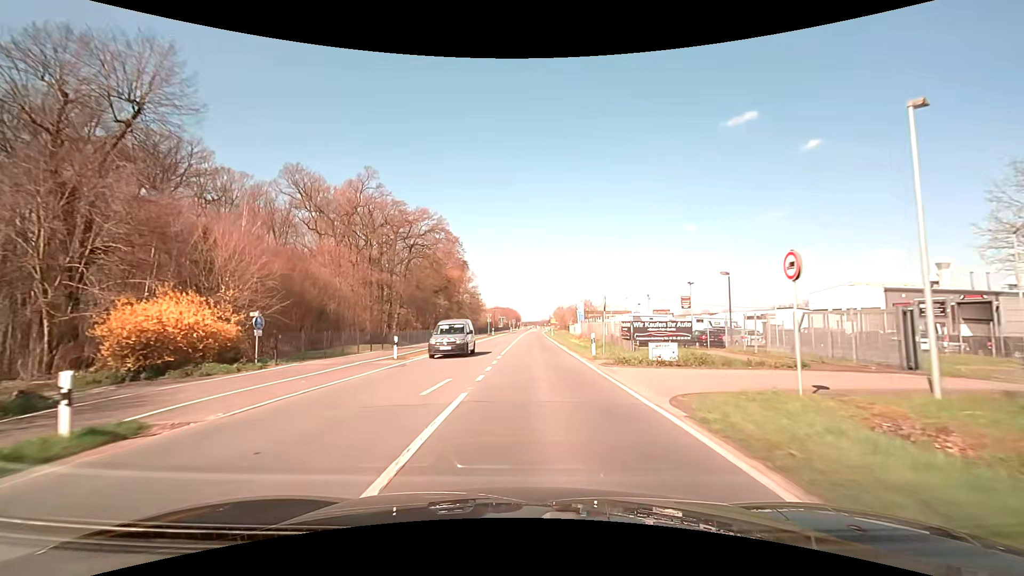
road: secondary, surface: asphalt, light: Day
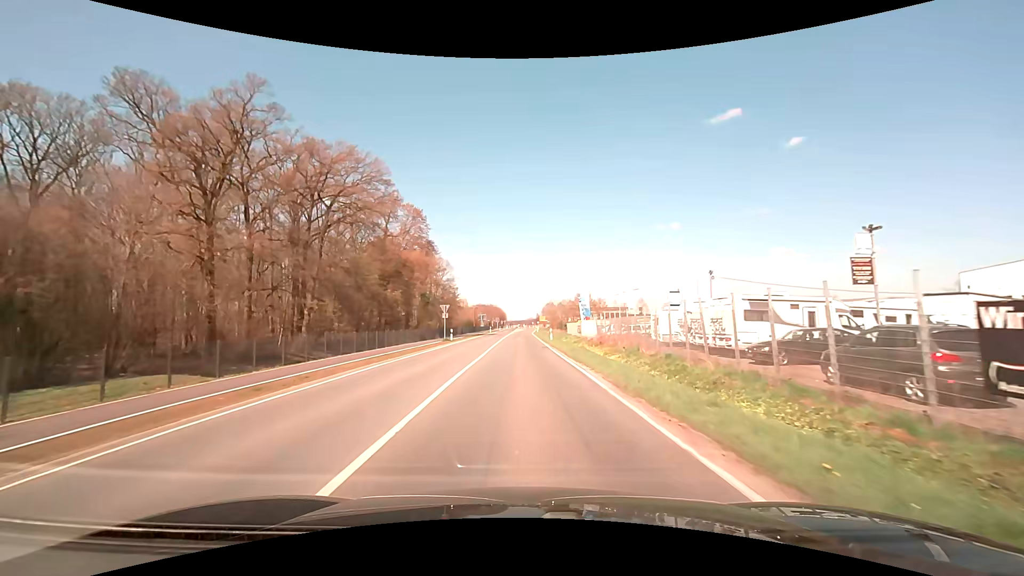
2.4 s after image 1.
(+0.6, +31.2) m; +2°
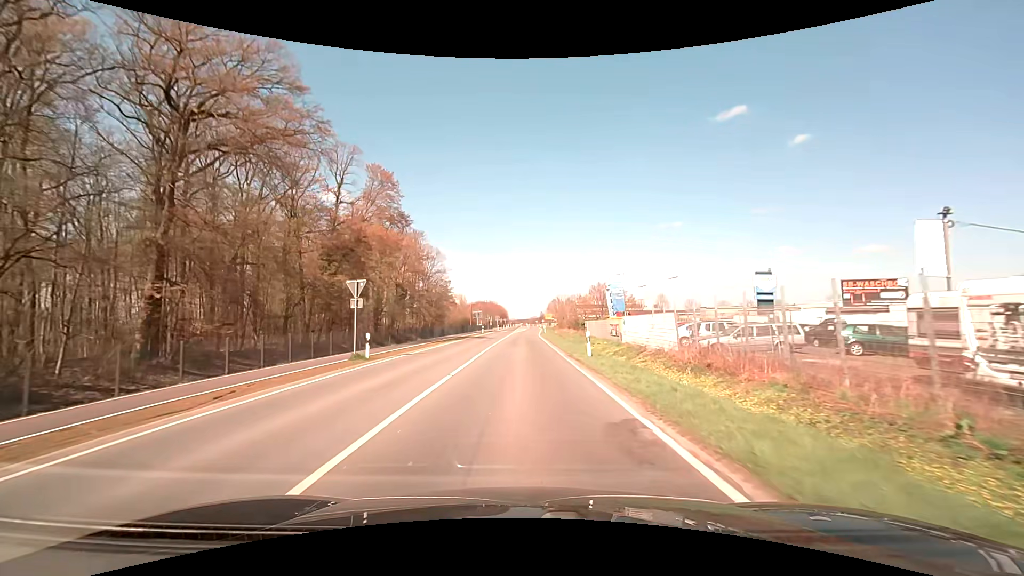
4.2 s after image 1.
(0.0, +24.9) m; 0°
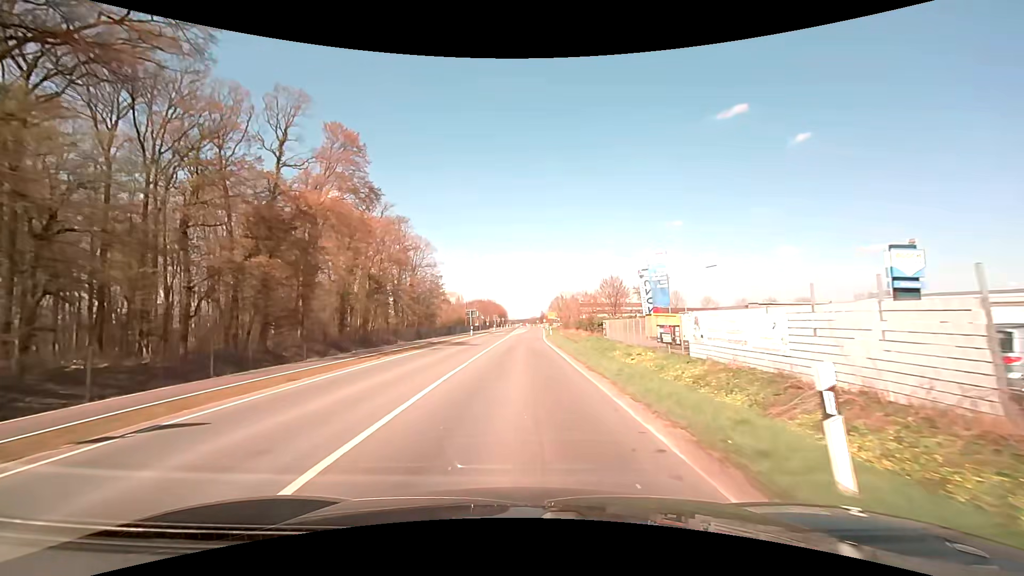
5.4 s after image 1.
(0.0, +16.1) m; 0°
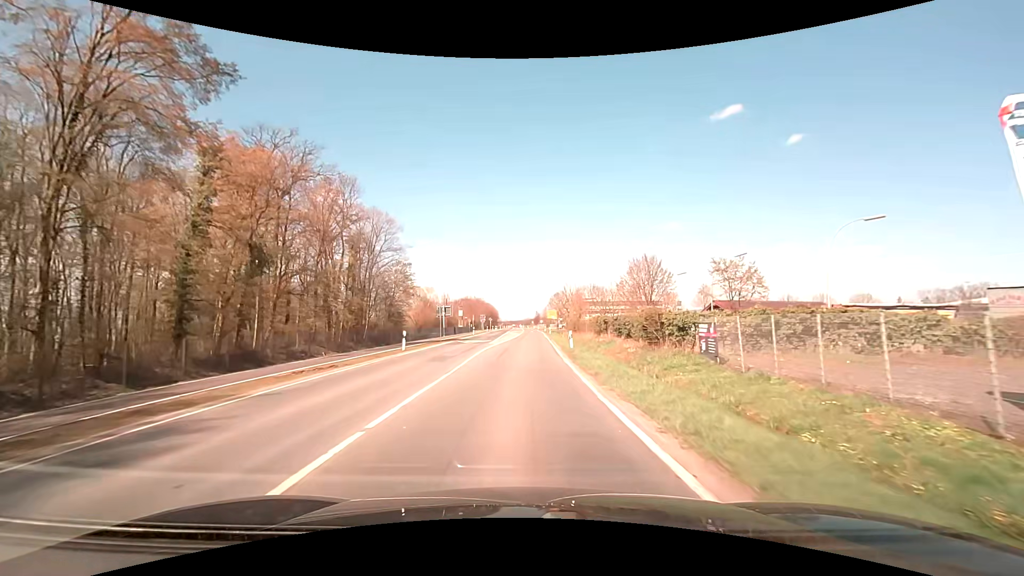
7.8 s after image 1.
(+0.1, +31.3) m; +1°
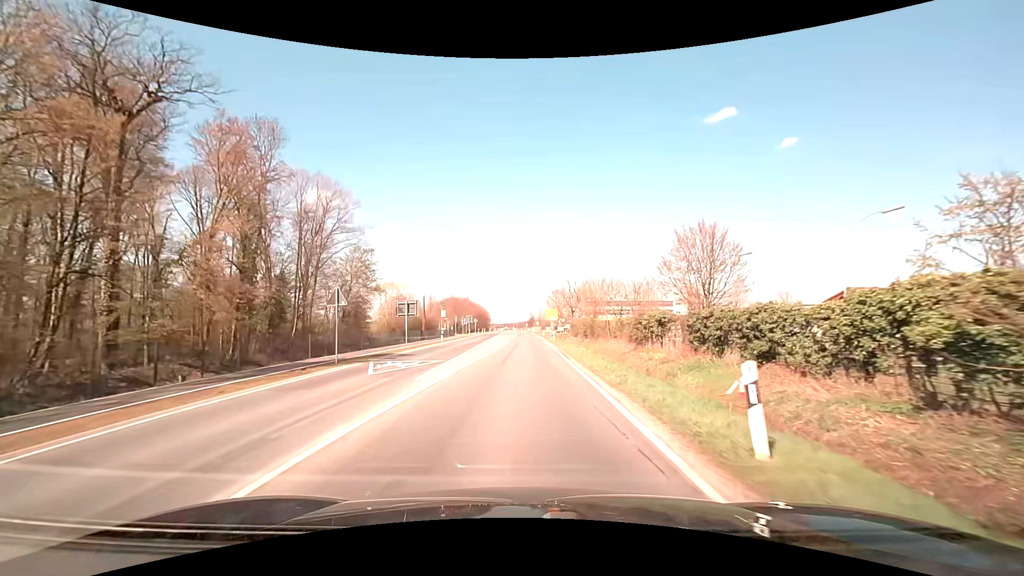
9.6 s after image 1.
(+0.2, +23.1) m; +1°
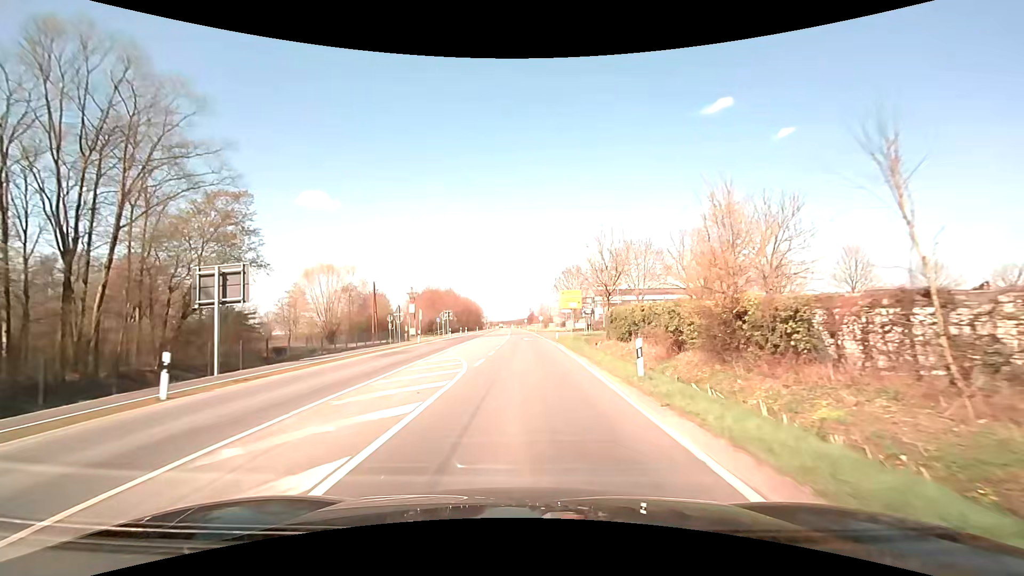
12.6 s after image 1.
(+0.1, +38.2) m; 0°
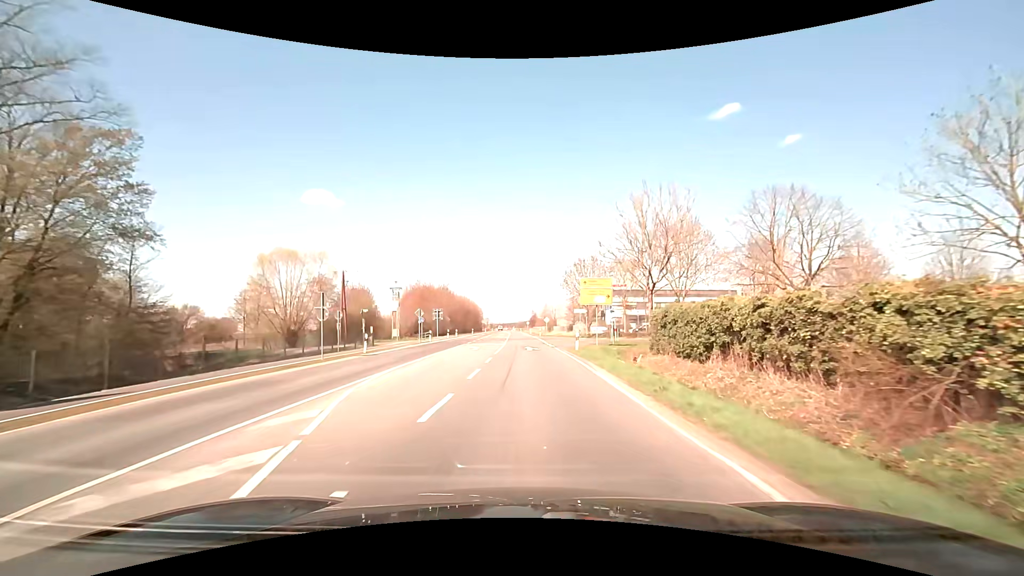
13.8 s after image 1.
(-0.1, +15.3) m; -1°
(0, +10) (0, +20) (0, +30) (0, +40) (0, +50) (0, +60) (0, +70) (0, +80) (-1, +90) (-1, +100) m
